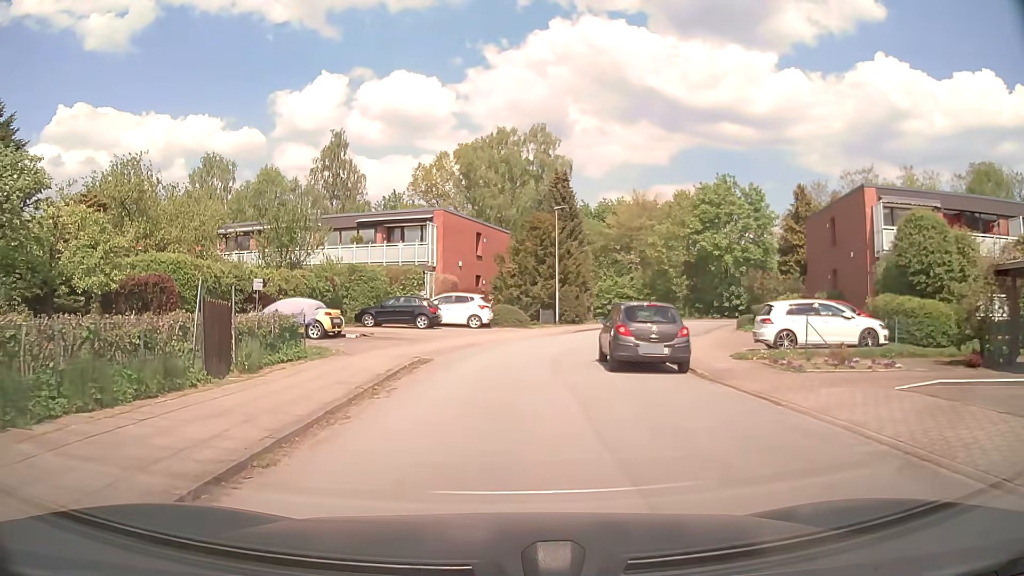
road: residential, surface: asphalt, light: Day
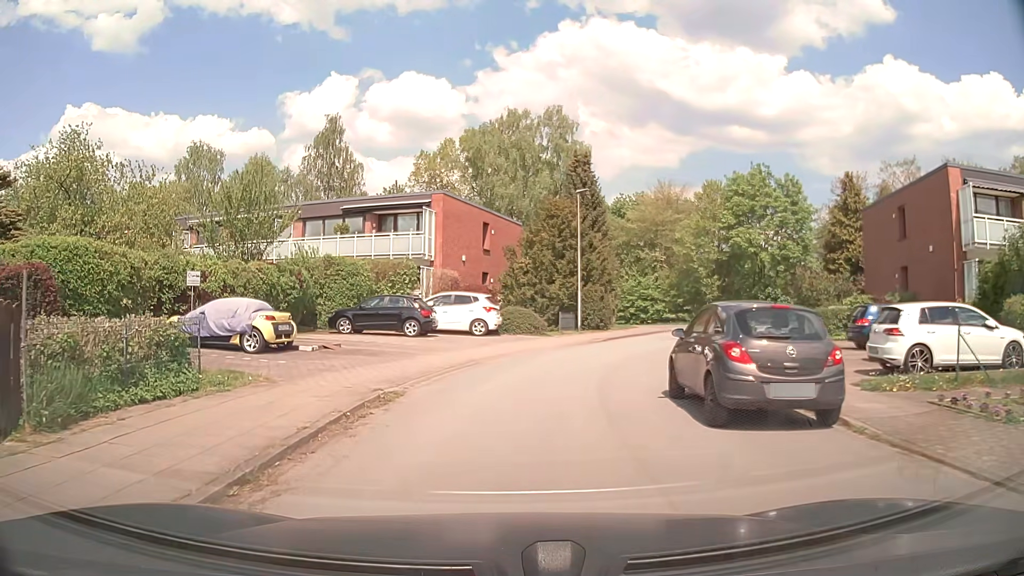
(0.0, +6.3) m; -1°
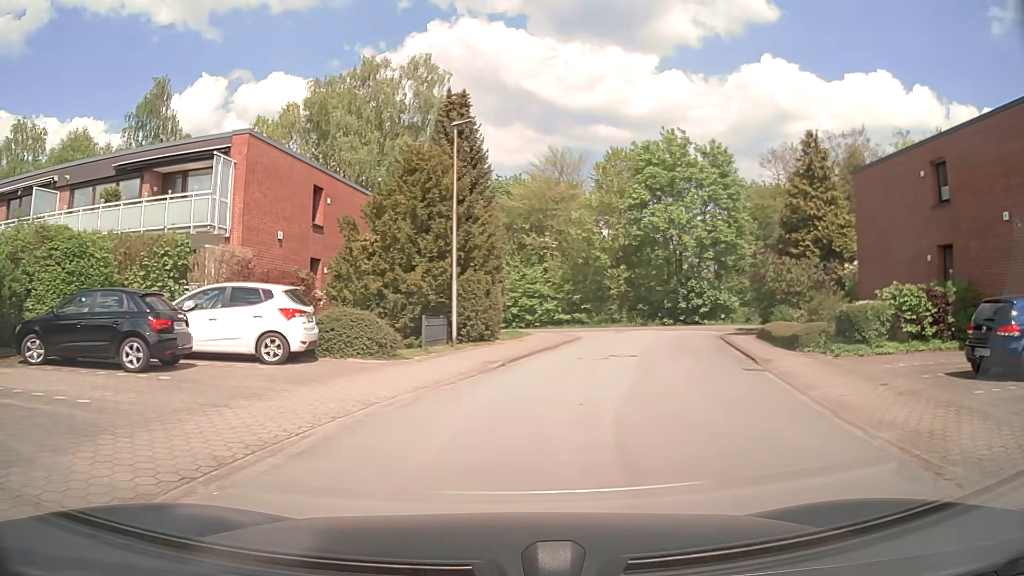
(+0.6, +11.8) m; +11°
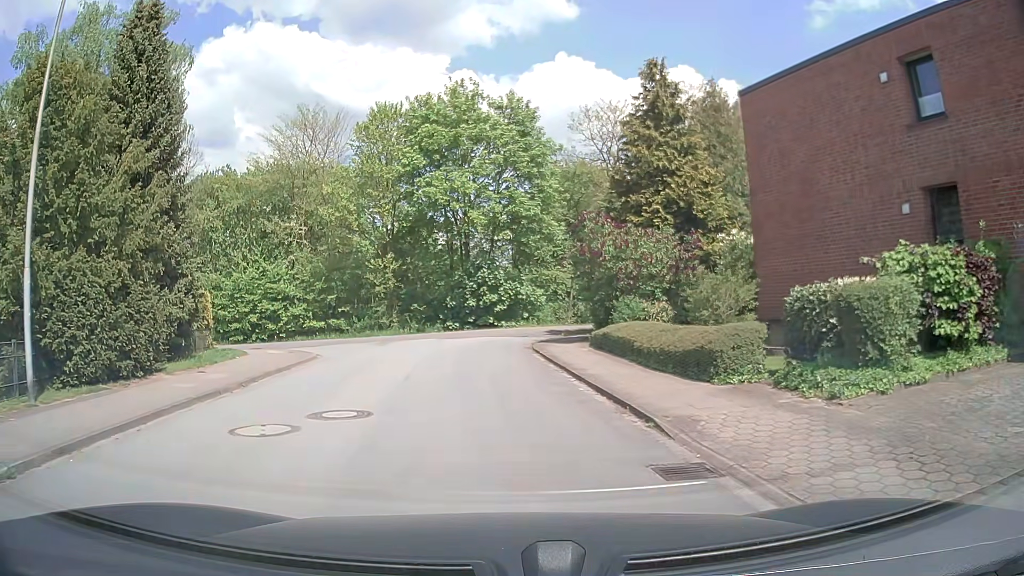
(+2.3, +10.1) m; +18°
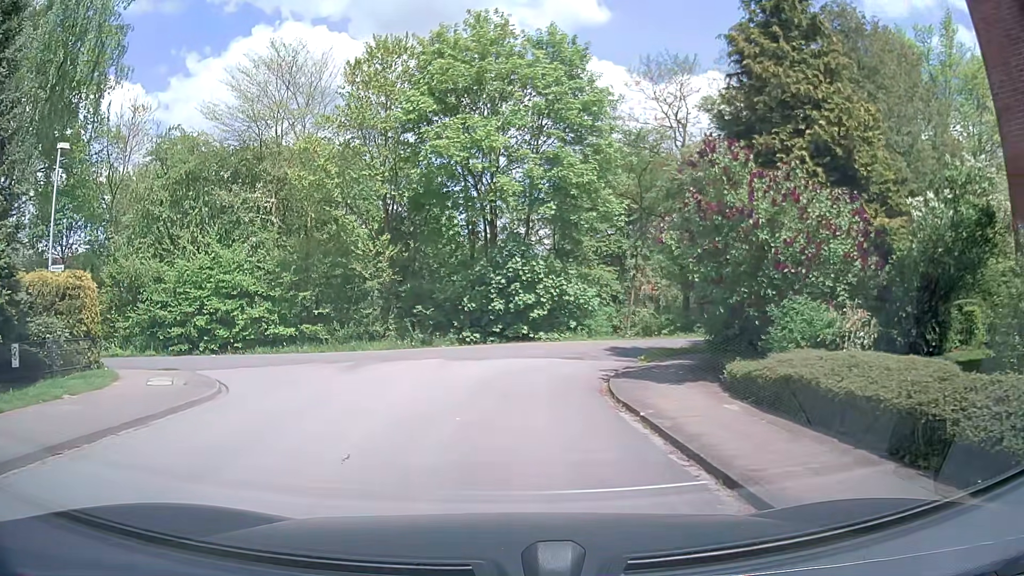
(-0.4, +9.3) m; -3°
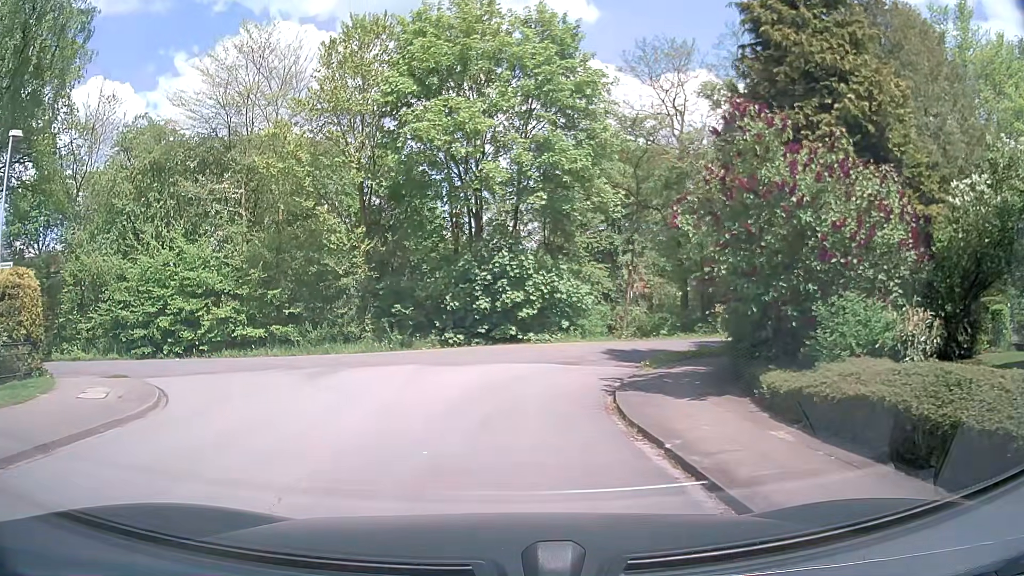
(0.0, +1.9) m; +1°
